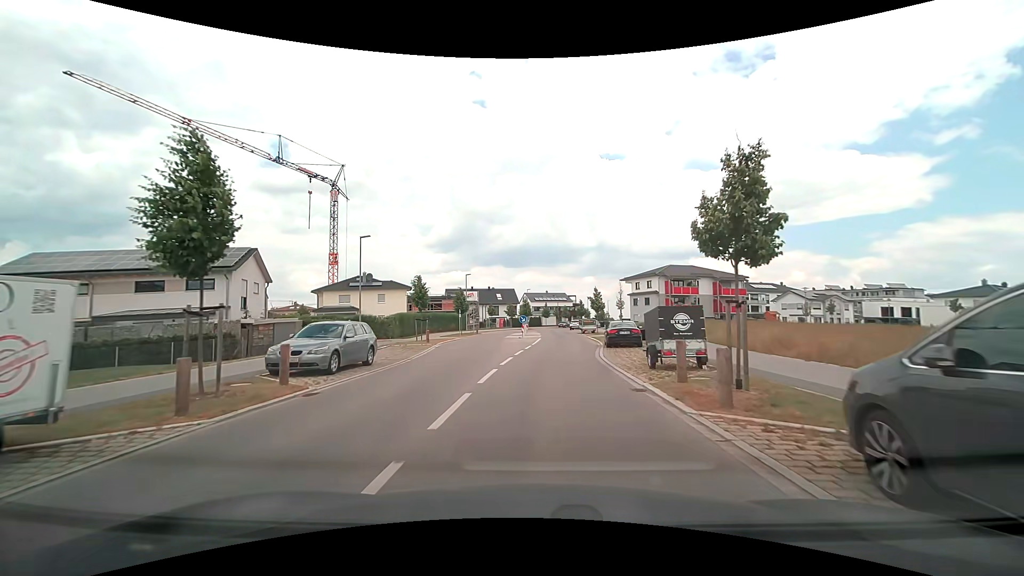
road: tertiary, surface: asphalt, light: Day
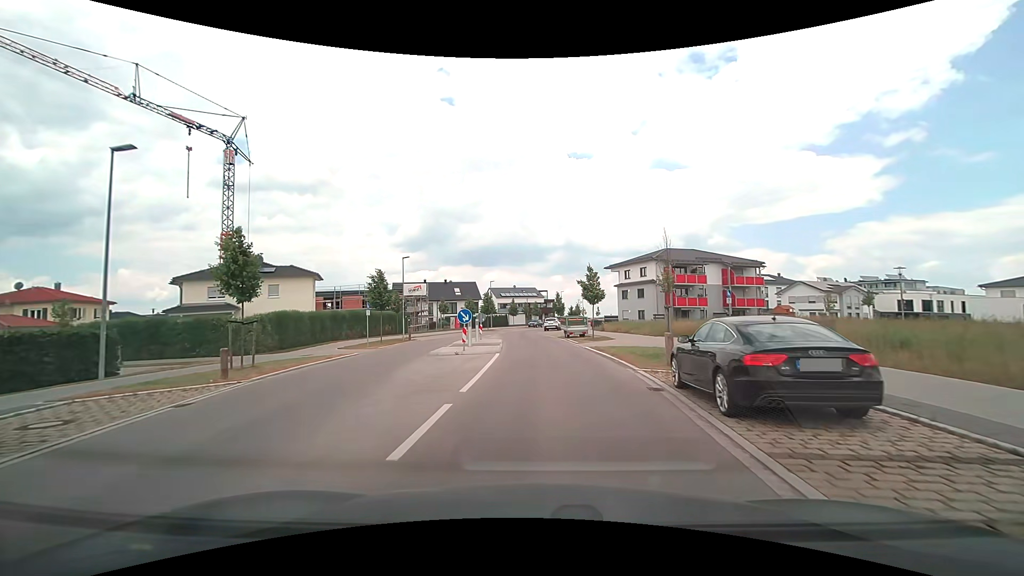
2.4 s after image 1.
(+0.5, +19.4) m; +4°
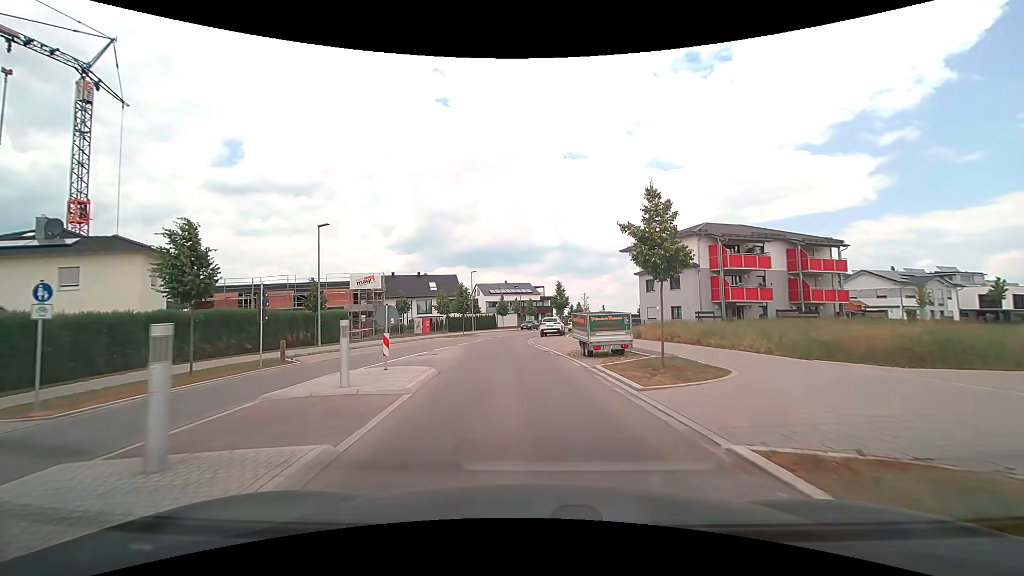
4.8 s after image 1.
(+0.3, +19.3) m; 0°
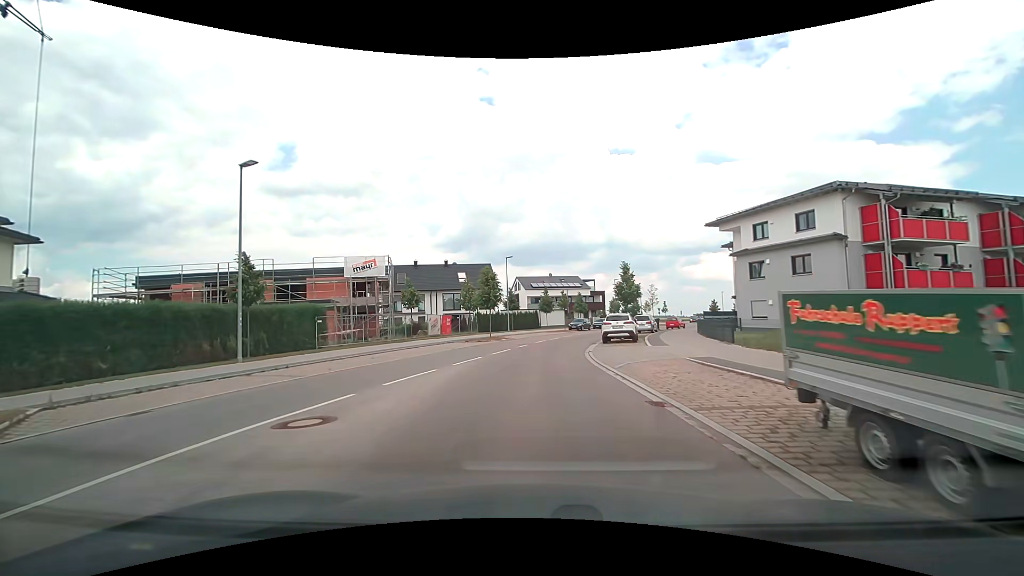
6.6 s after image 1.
(-0.5, +14.3) m; -5°
